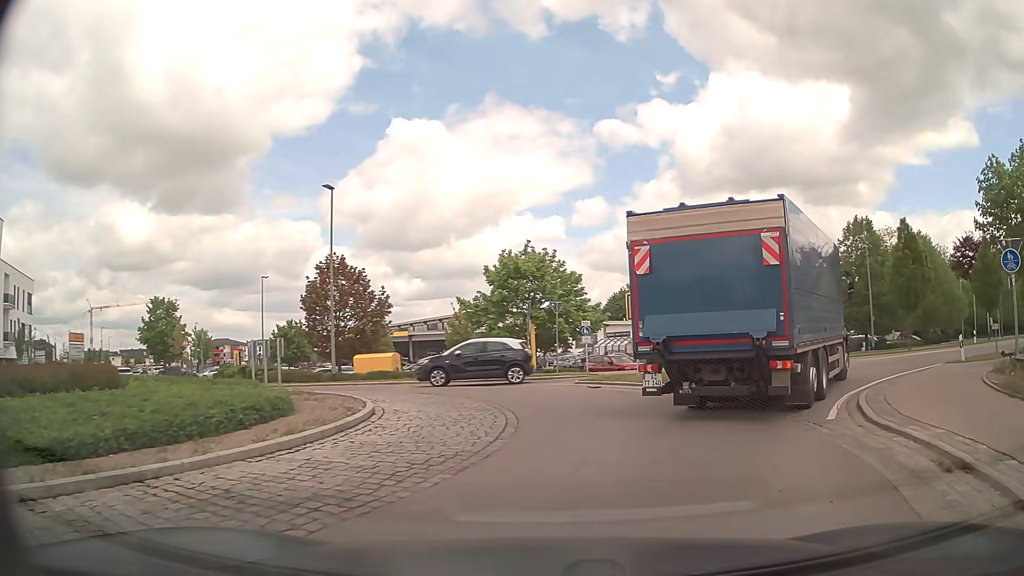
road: residential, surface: asphalt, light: Day
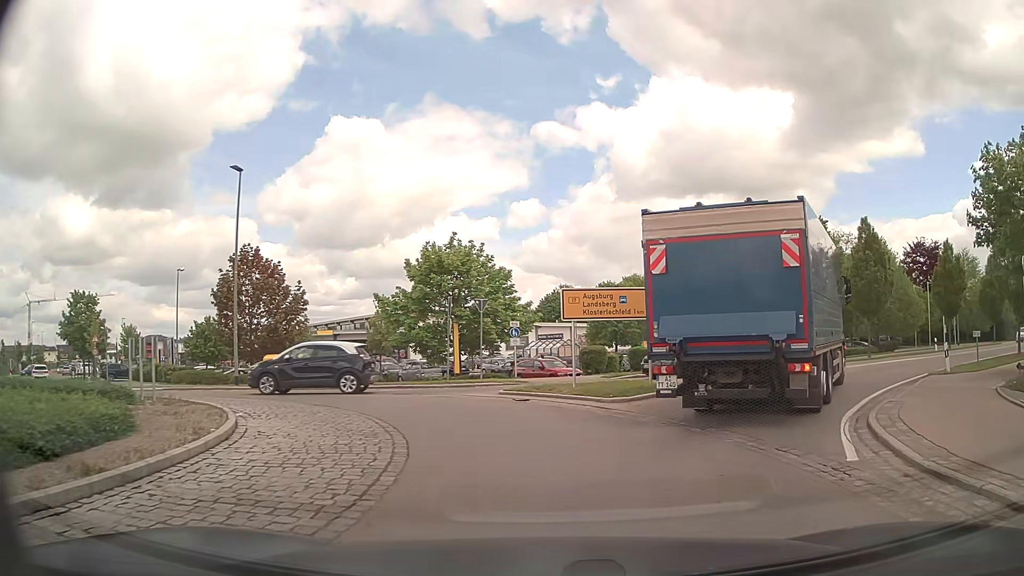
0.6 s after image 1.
(+0.3, +3.2) m; +7°
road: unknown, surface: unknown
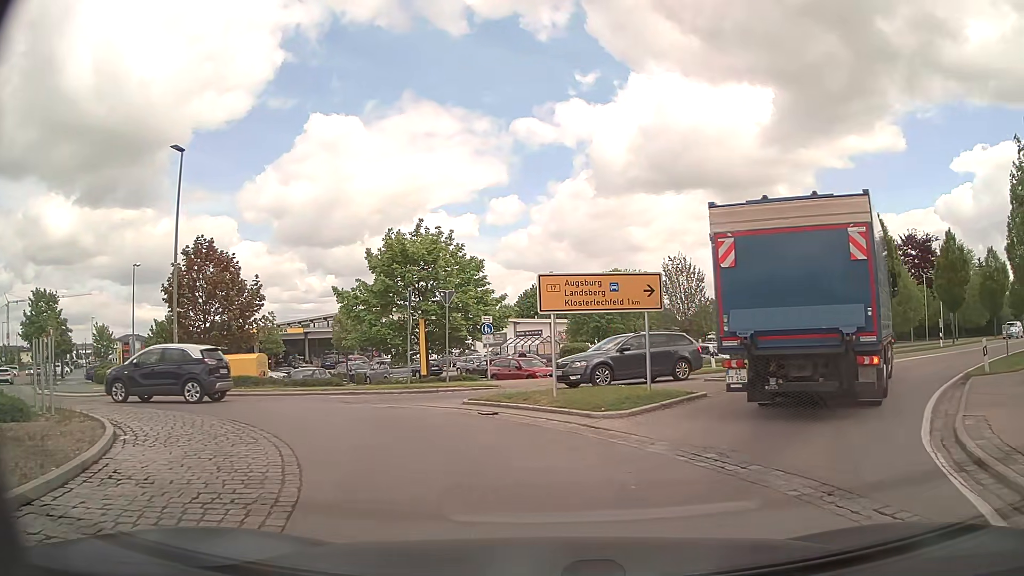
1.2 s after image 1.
(+0.2, +3.3) m; +3°
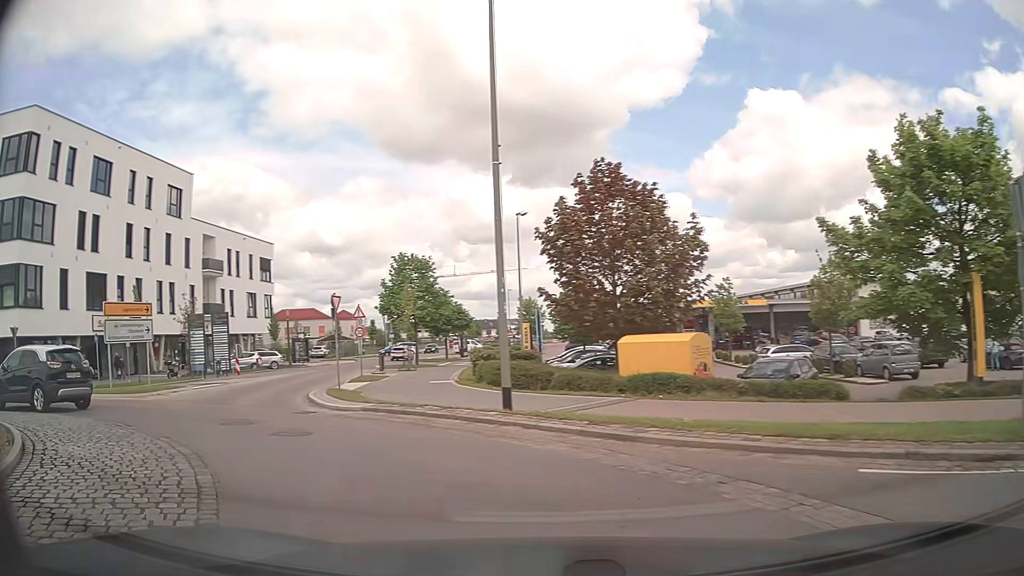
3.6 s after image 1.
(-3.4, +12.3) m; -39°
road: tertiary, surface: asphalt
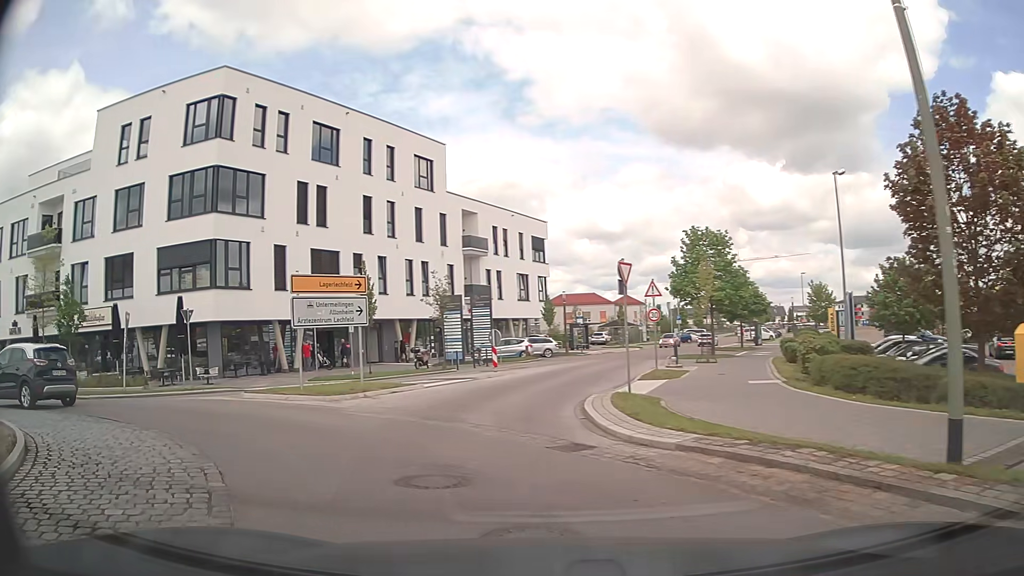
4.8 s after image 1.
(-1.3, +6.1) m; -24°
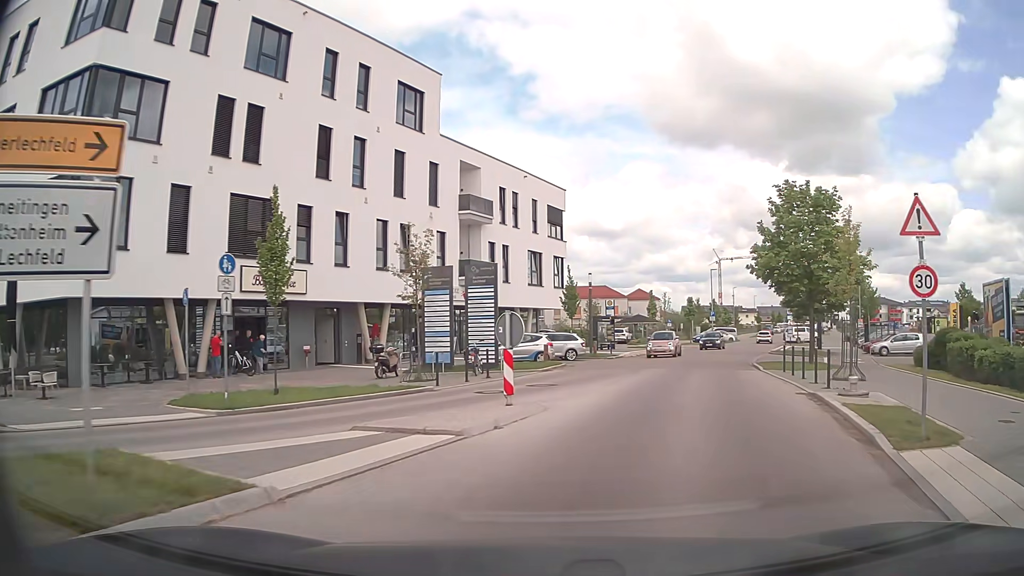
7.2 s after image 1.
(-1.5, +13.6) m; -1°
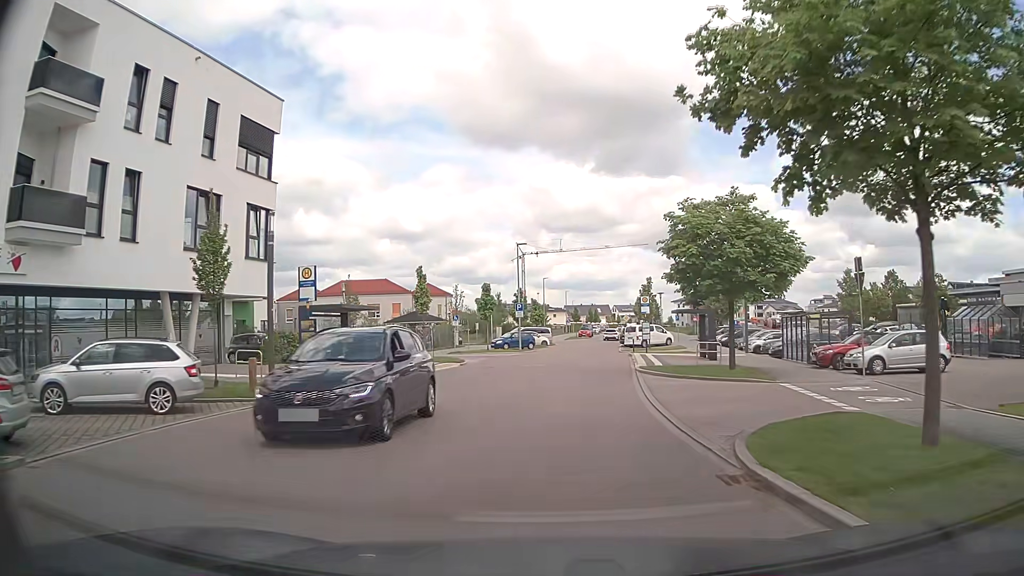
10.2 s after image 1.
(+4.8, +22.8) m; +17°
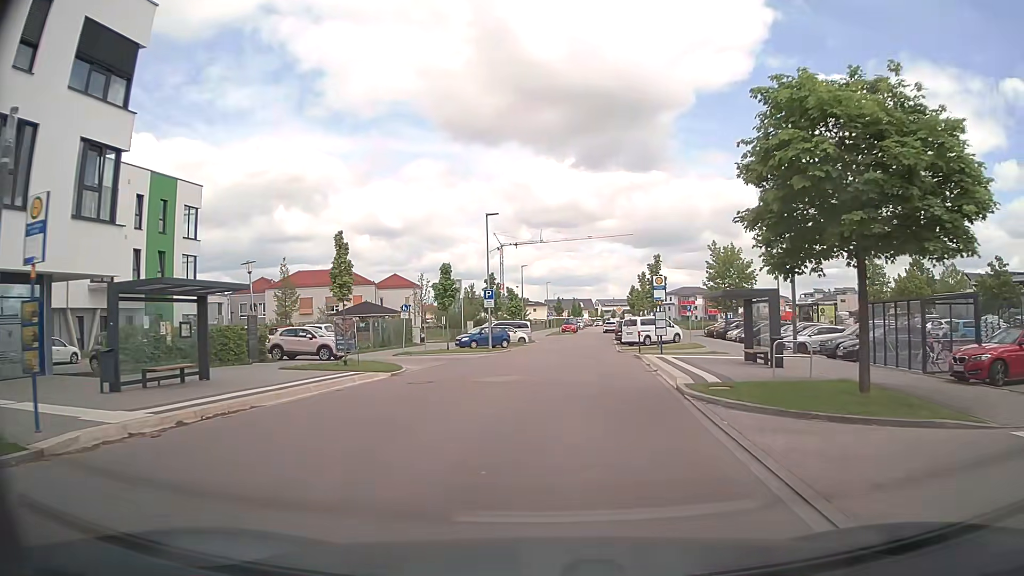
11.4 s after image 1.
(+0.2, +11.4) m; +2°
(0, +10) (+1, +20) (+1, +30) (+2, +40) (+3, +50) (+4, +60) (+6, +70) (+8, +80) (+9, +89) (+10, +99) m
